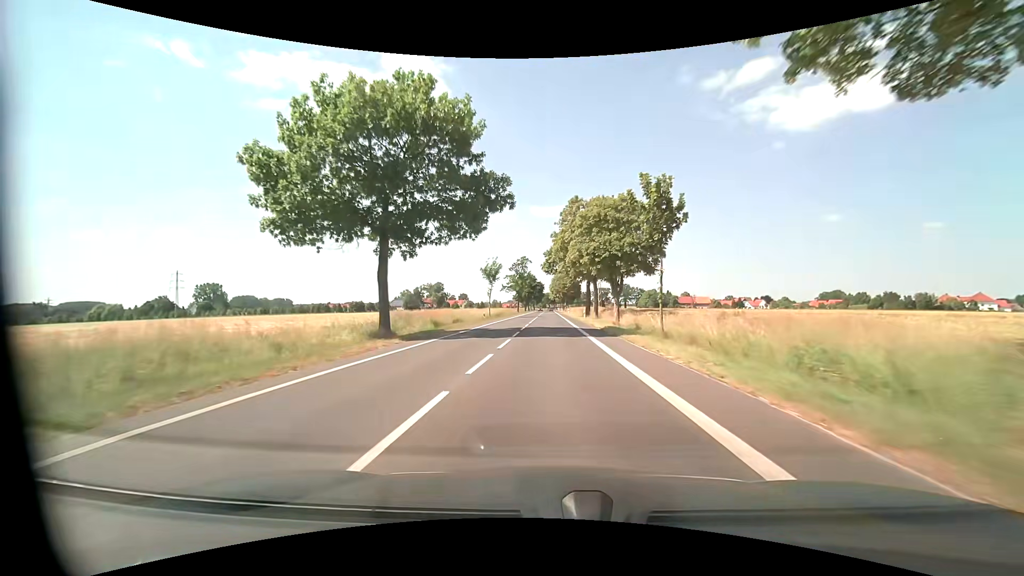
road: tertiary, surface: asphalt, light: Day
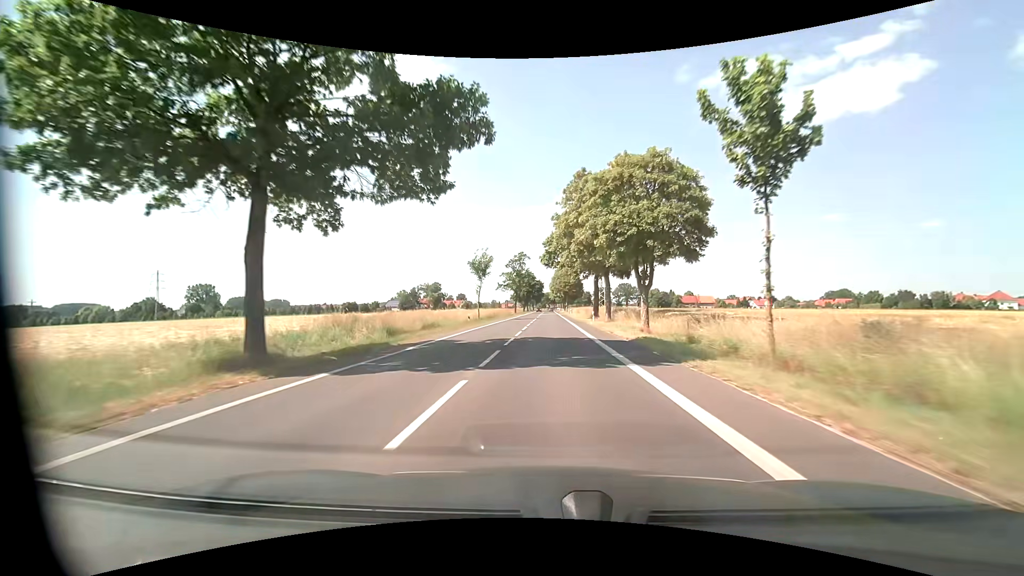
(0.0, +11.1) m; 0°
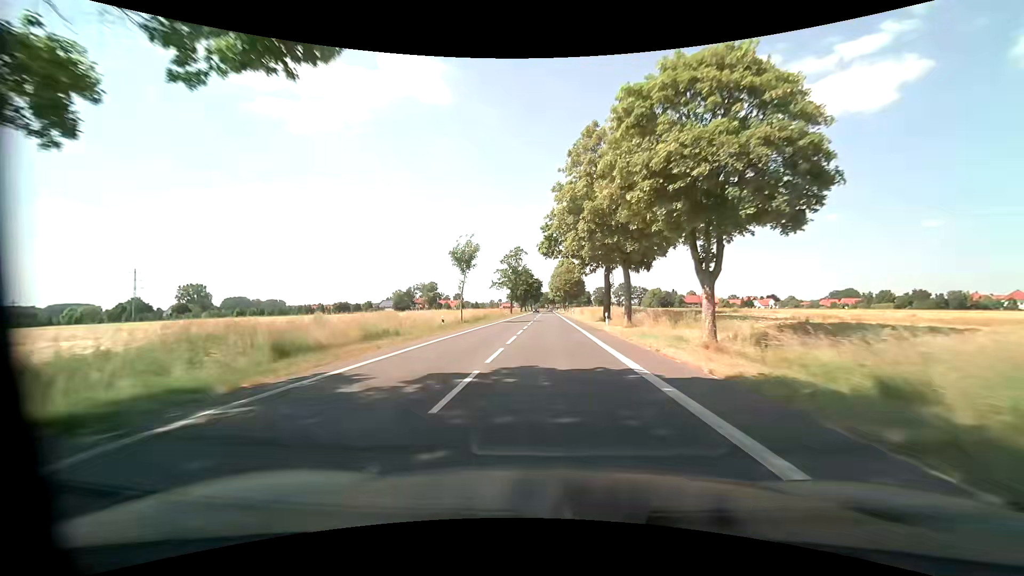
(0.0, +11.1) m; 0°
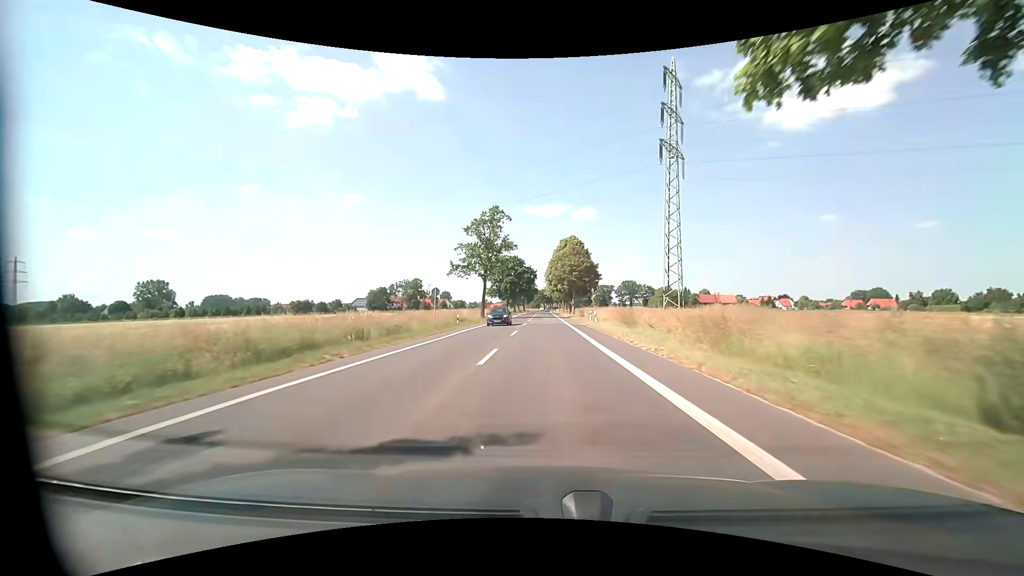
(+0.2, +44.4) m; +1°
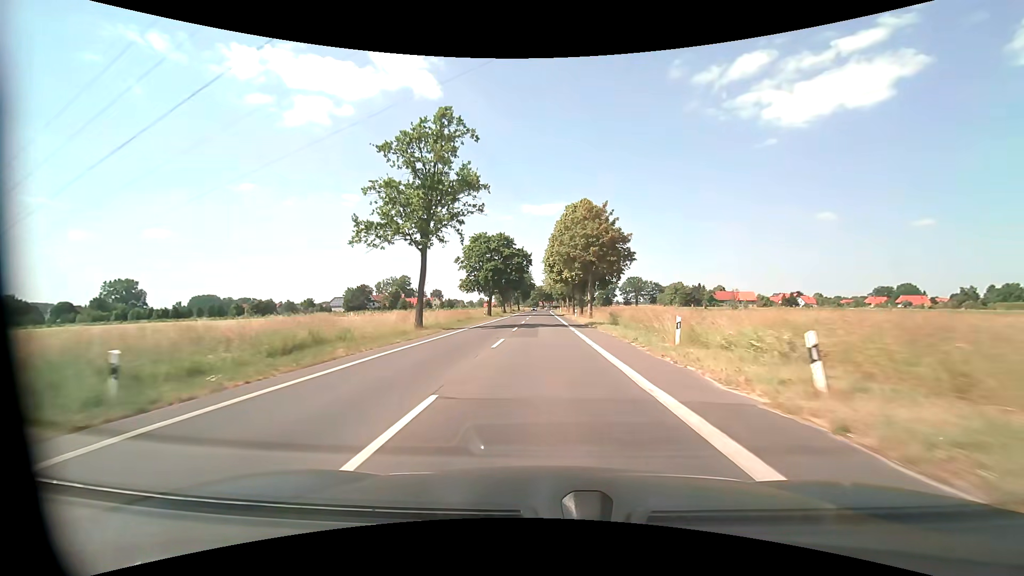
(-0.1, +33.3) m; 0°
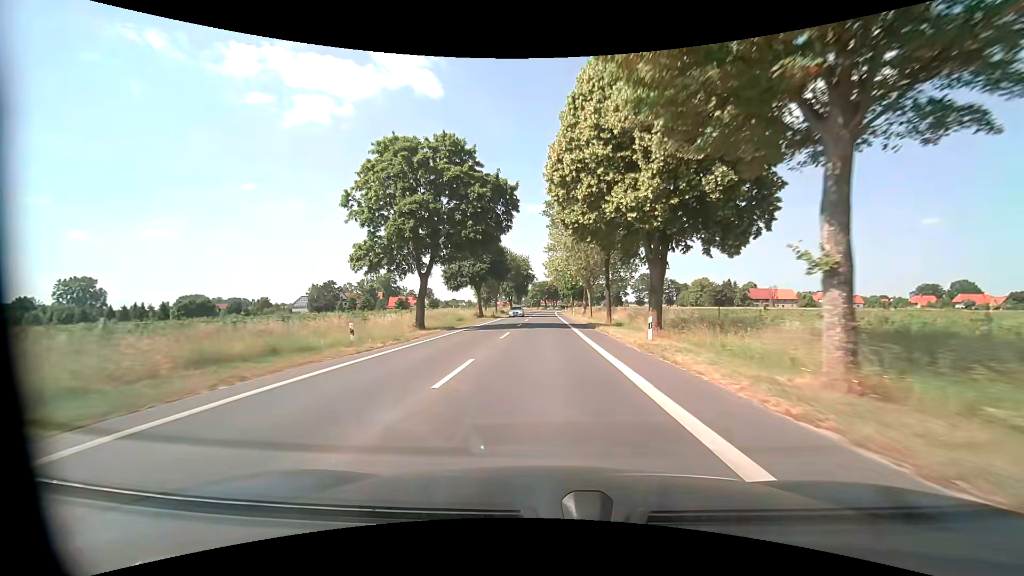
(-0.1, +44.4) m; 0°
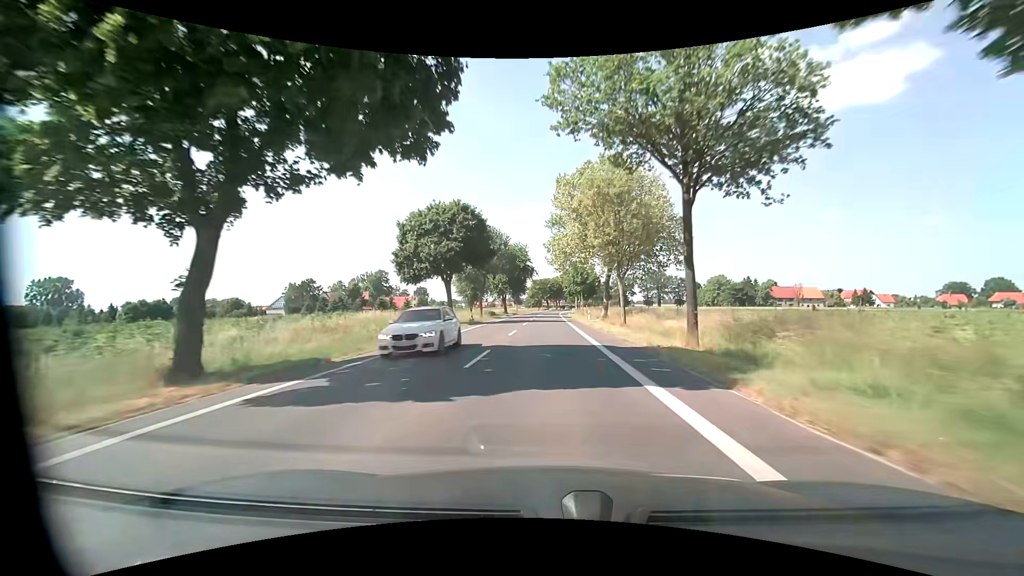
(-0.1, +22.2) m; -1°
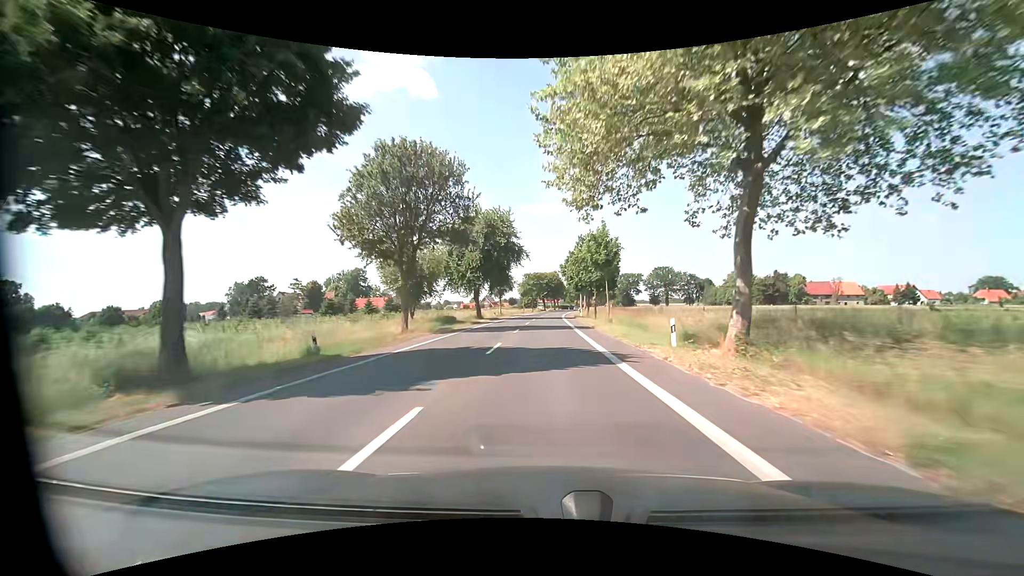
(+0.4, +33.3) m; +1°
(0, +10) (0, +20) (0, +30) (+1, +40) (+1, +50) (+1, +60) (+1, +70) (+2, +80) (+2, +90) (+3, +100) m
